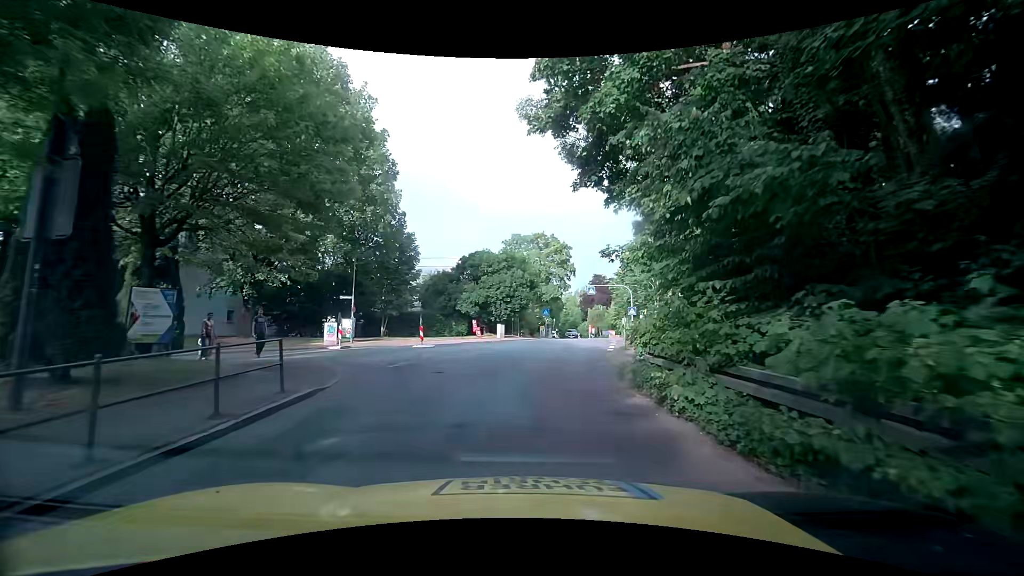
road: tertiary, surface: asphalt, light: Day
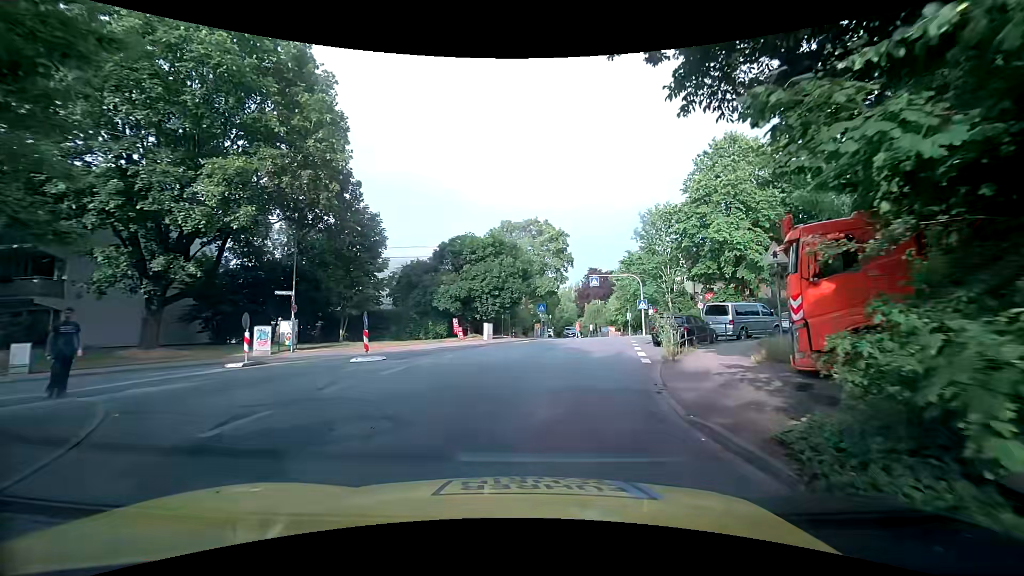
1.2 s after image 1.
(+0.2, +8.0) m; +3°
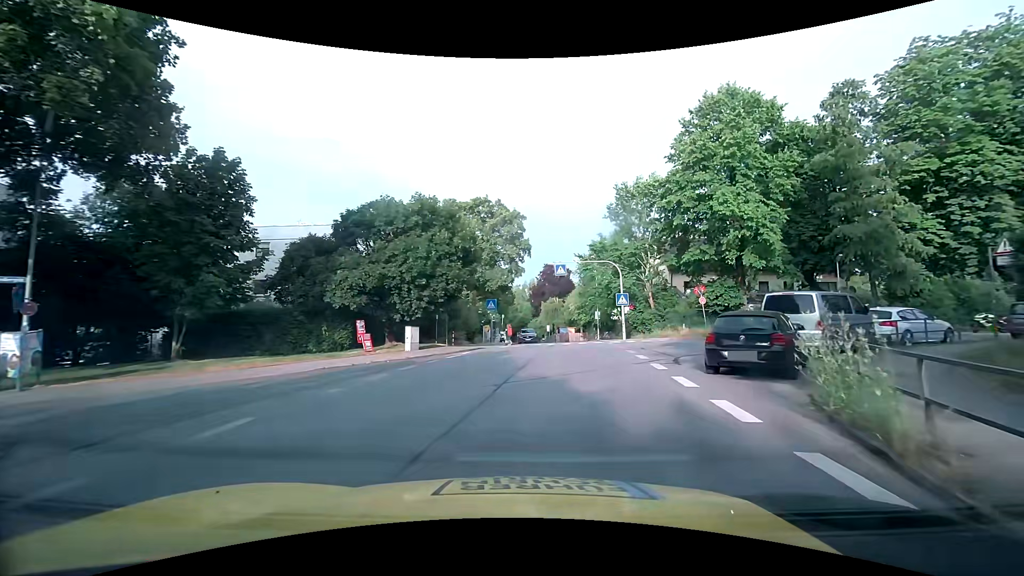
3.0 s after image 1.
(+0.2, +11.7) m; +3°
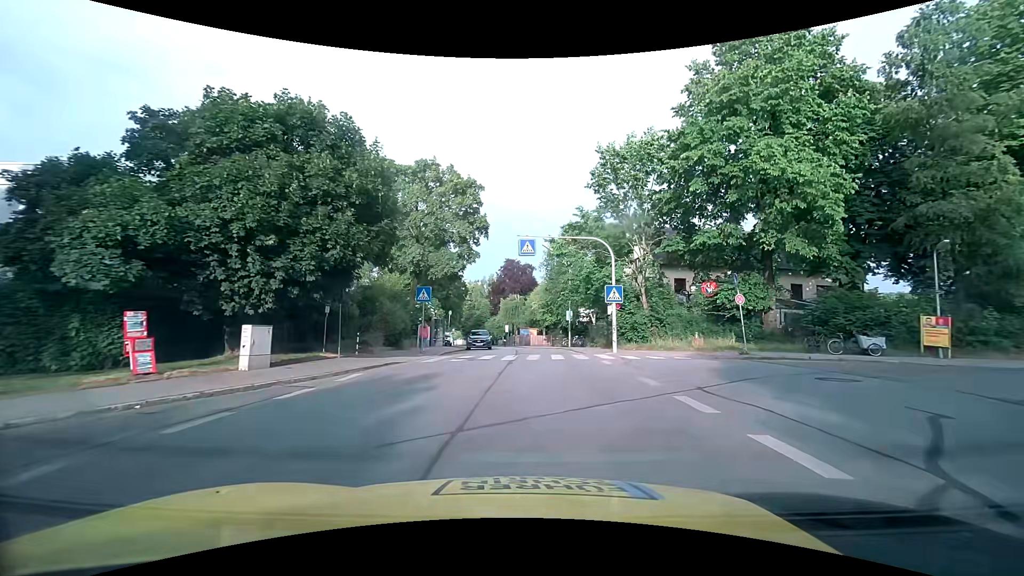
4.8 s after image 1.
(+0.7, +11.4) m; +6°
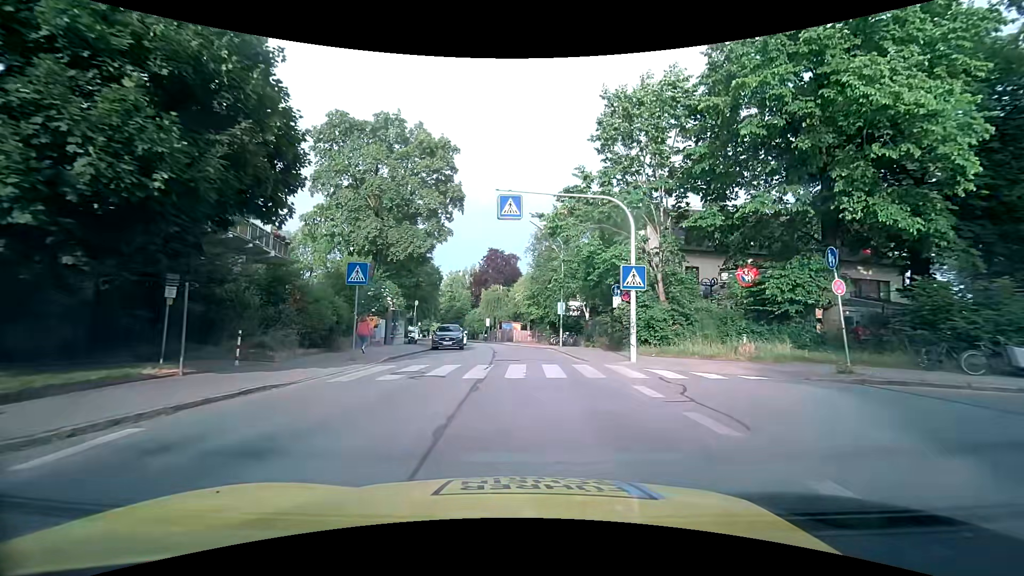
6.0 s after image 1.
(0.0, +7.7) m; +2°
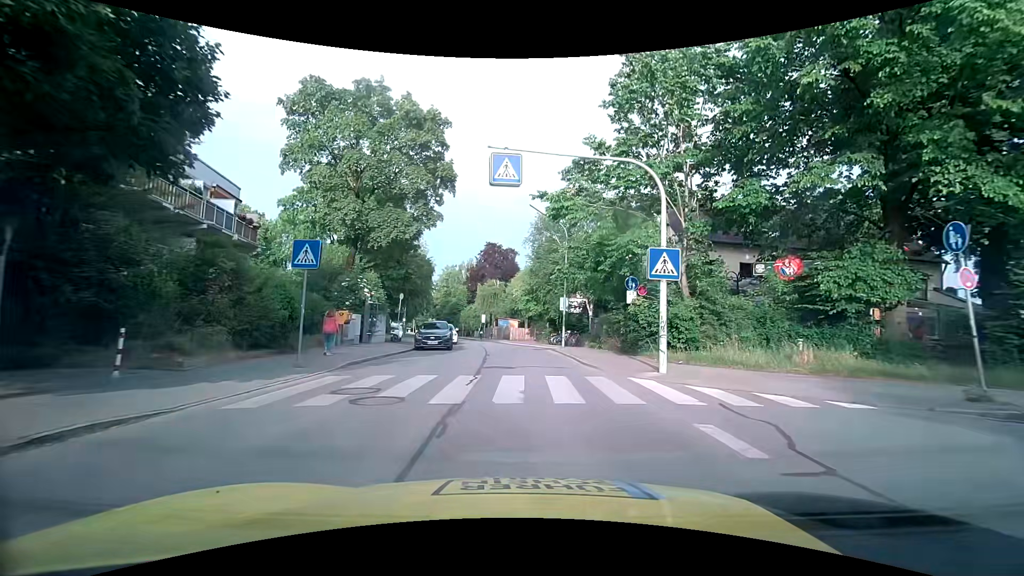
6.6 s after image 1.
(-0.1, +3.9) m; -1°
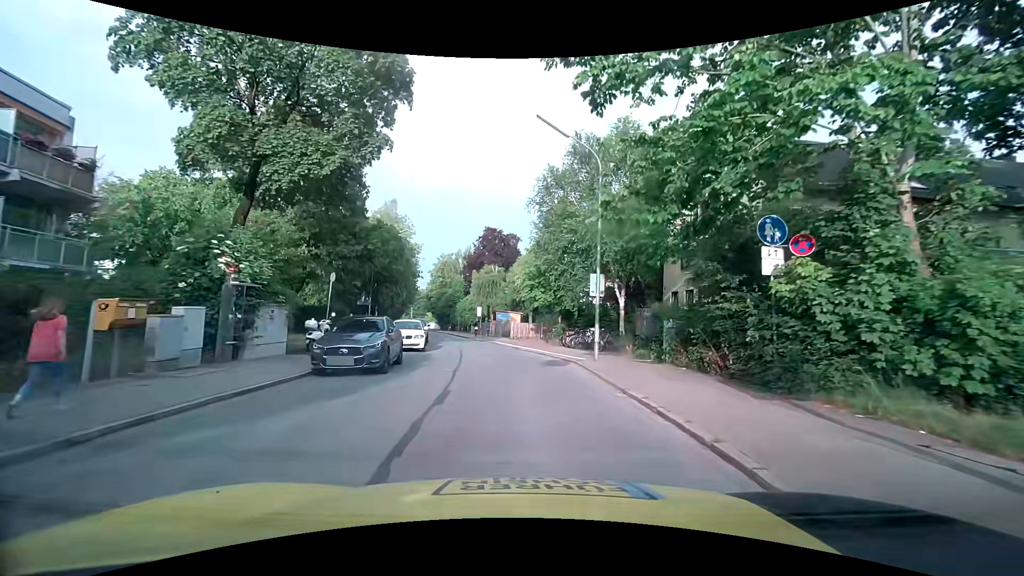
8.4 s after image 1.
(+0.3, +12.3) m; +2°
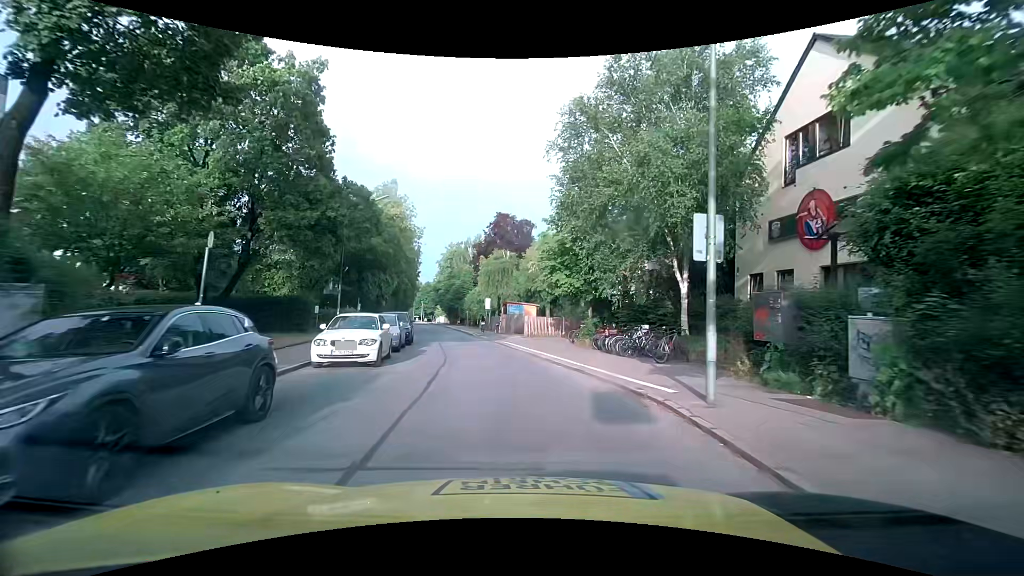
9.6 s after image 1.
(-0.2, +9.2) m; -3°
(0, +10) (-1, +20) (-2, +30) (-4, +40) (-6, +50) (-8, +59) (-10, +69) (-12, +79) (-14, +89) (-16, +99) m
